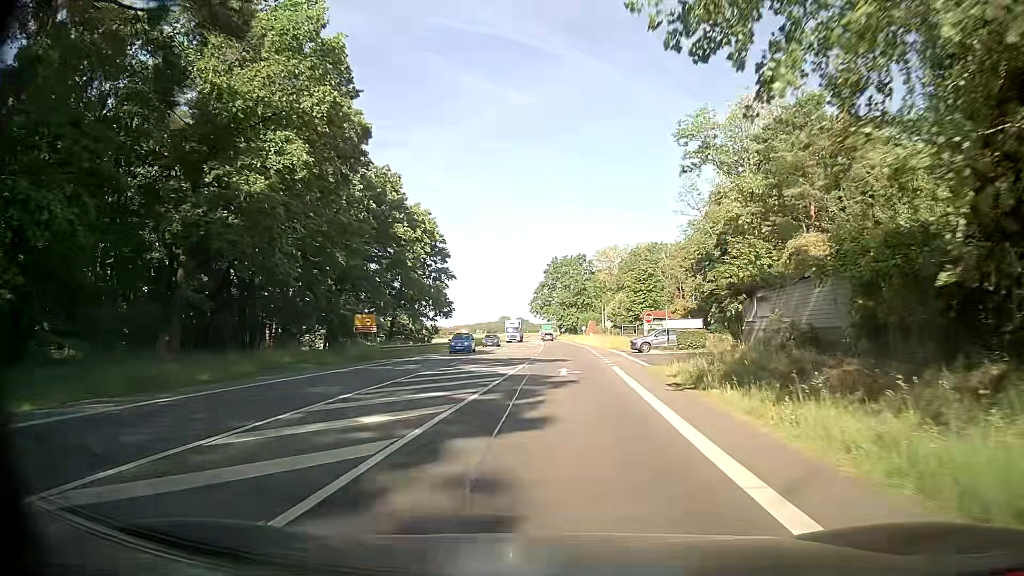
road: secondary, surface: asphalt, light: Day
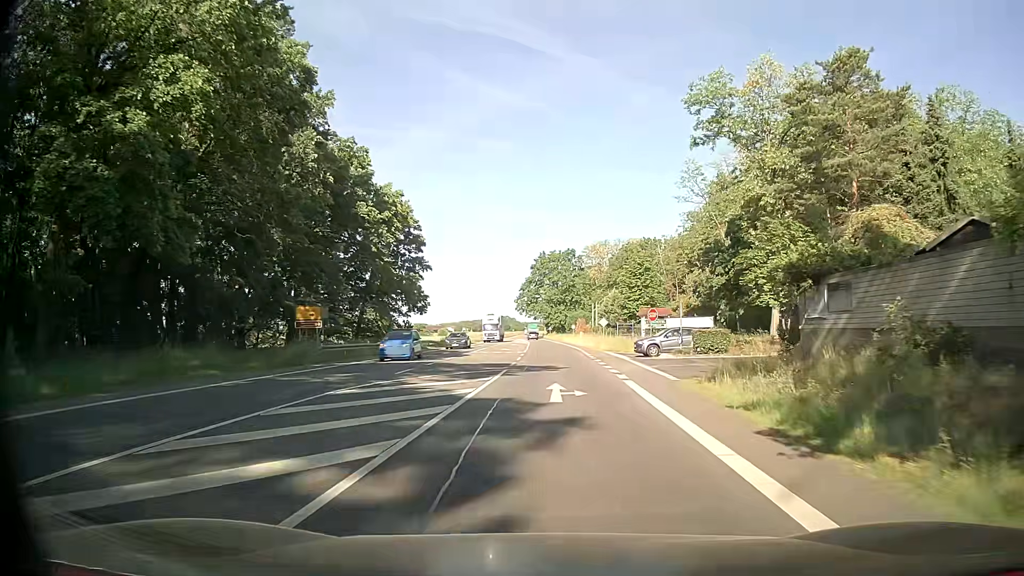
(0.0, +8.6) m; 0°
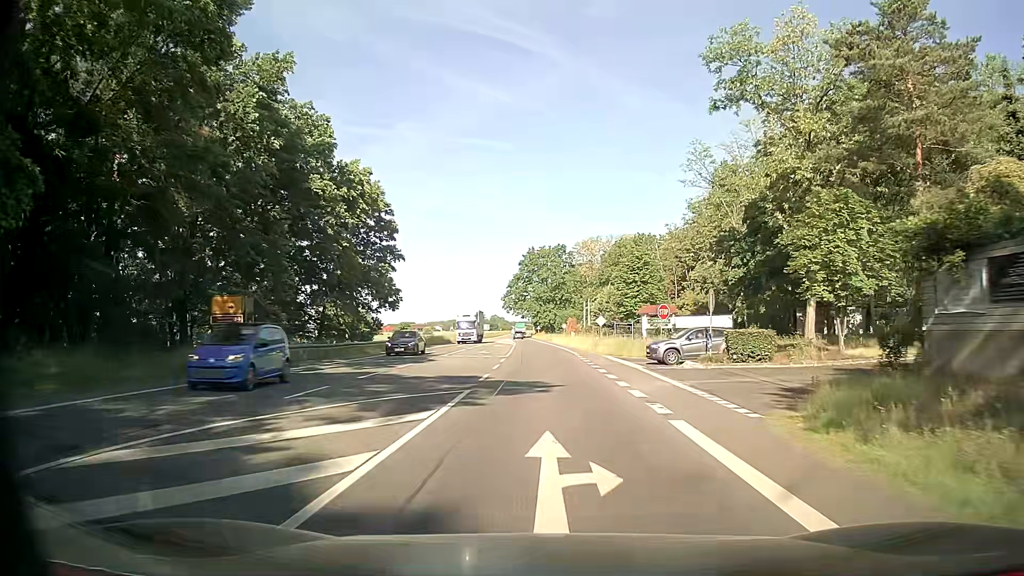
(+0.2, +8.6) m; +2°
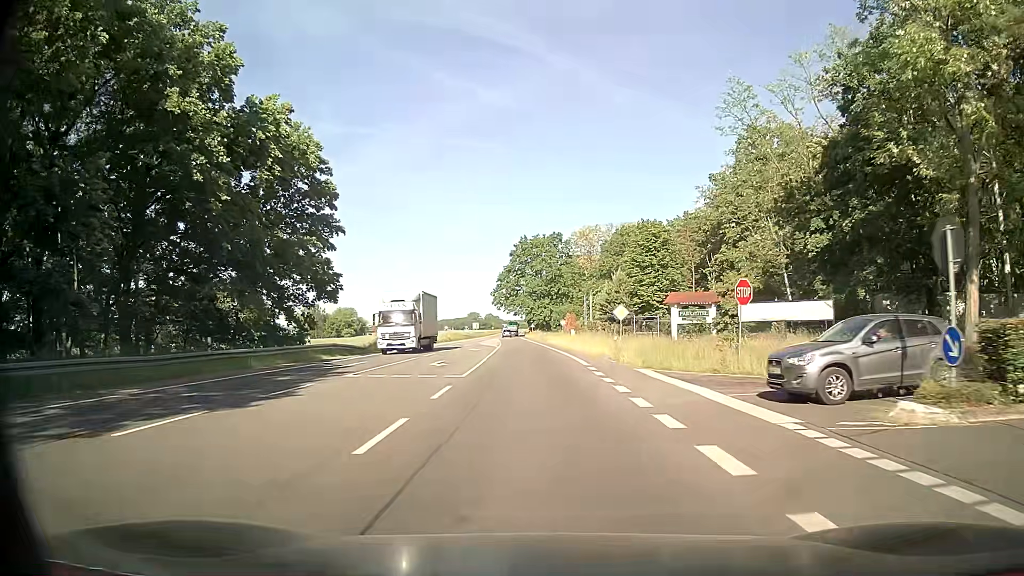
(+0.2, +17.3) m; +1°
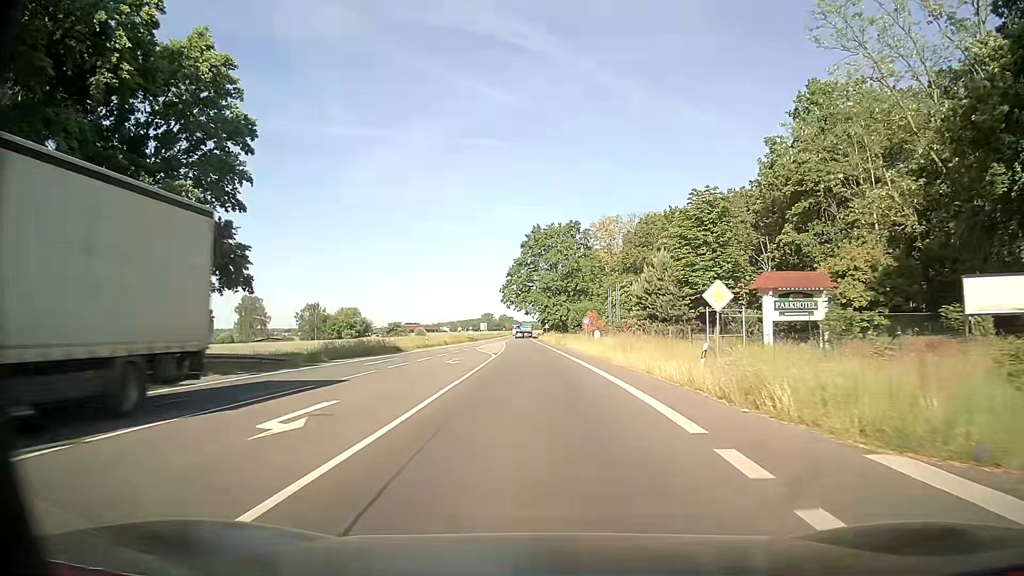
(-0.2, +17.3) m; -1°
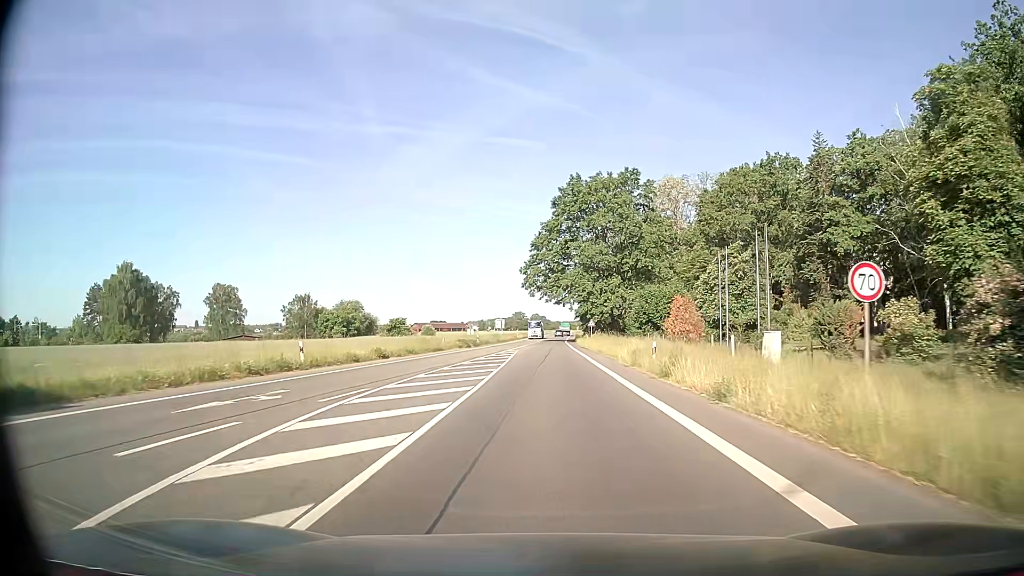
(-1.2, +43.3) m; -3°
